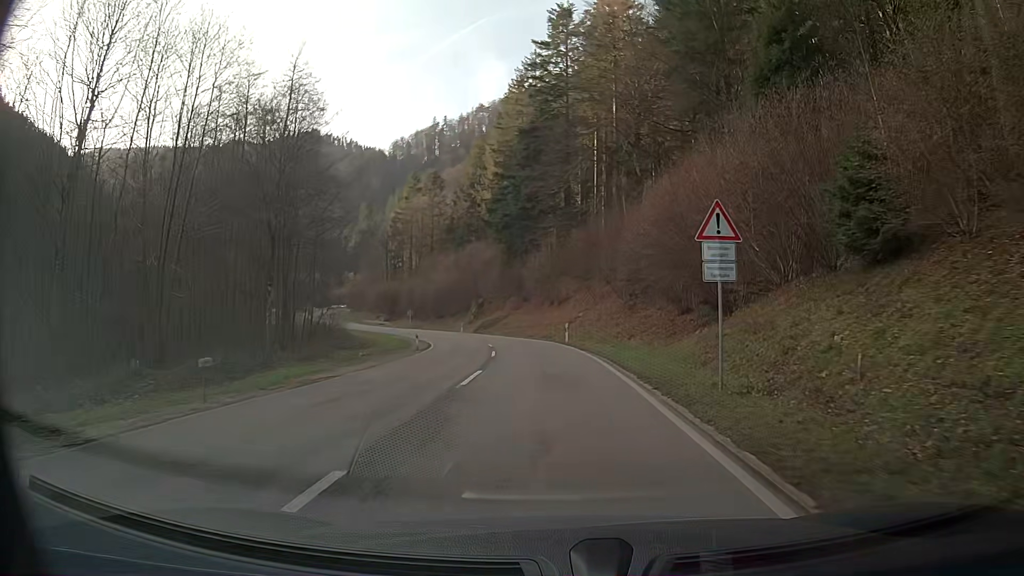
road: secondary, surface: asphalt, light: Day
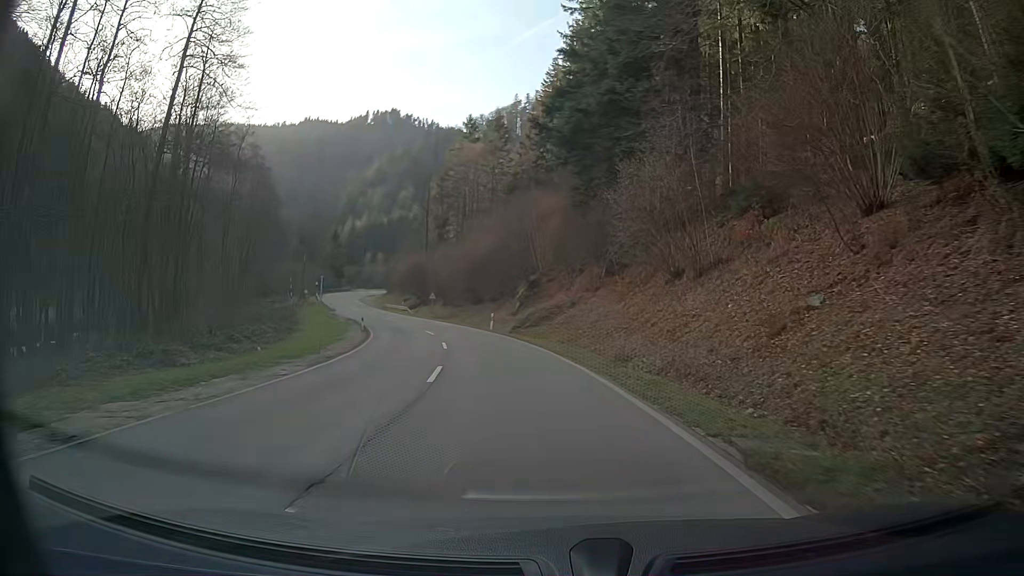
(-1.7, +36.9) m; -8°
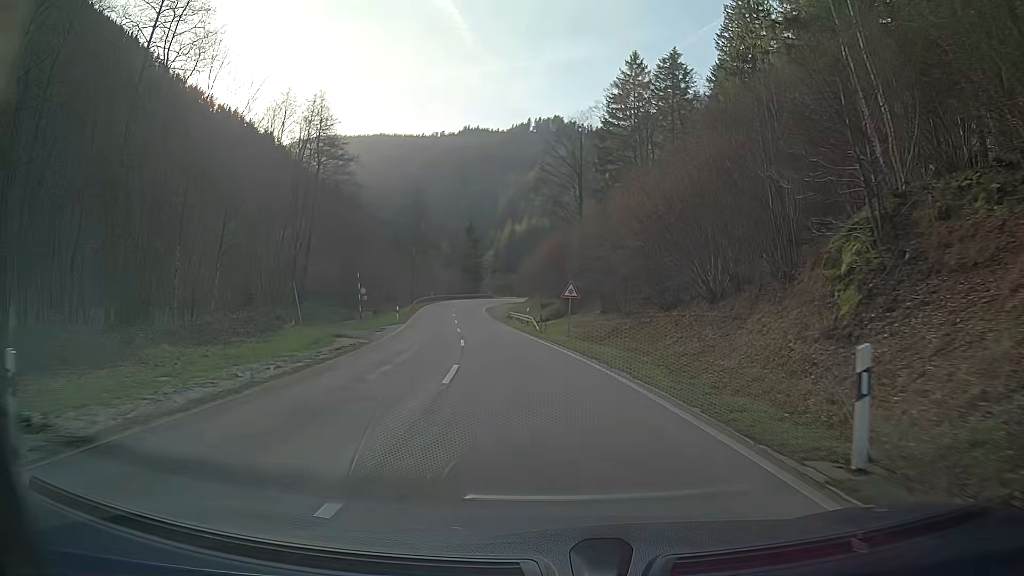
(-4.8, +36.8) m; -14°
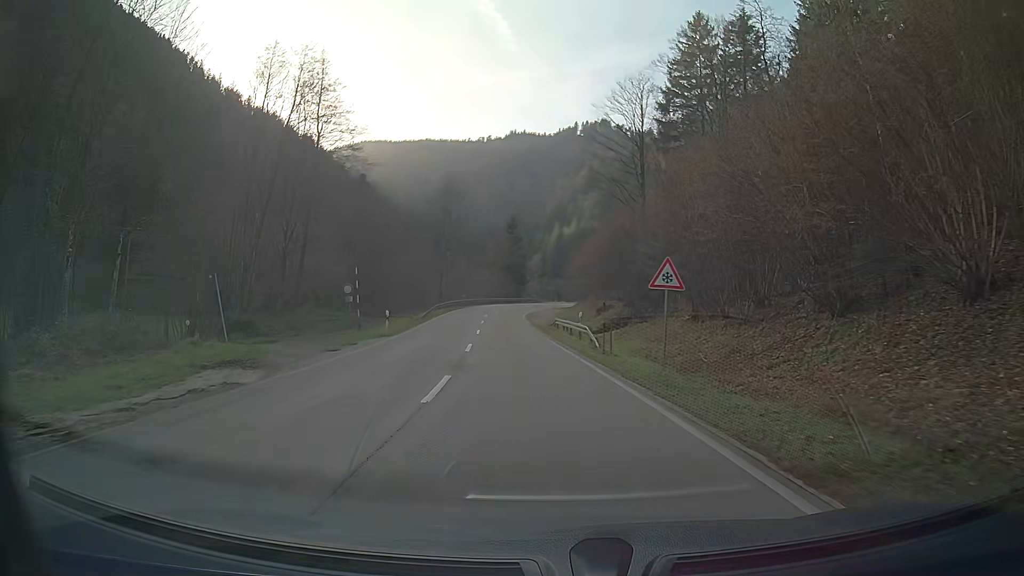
(-0.6, +14.9) m; -4°
